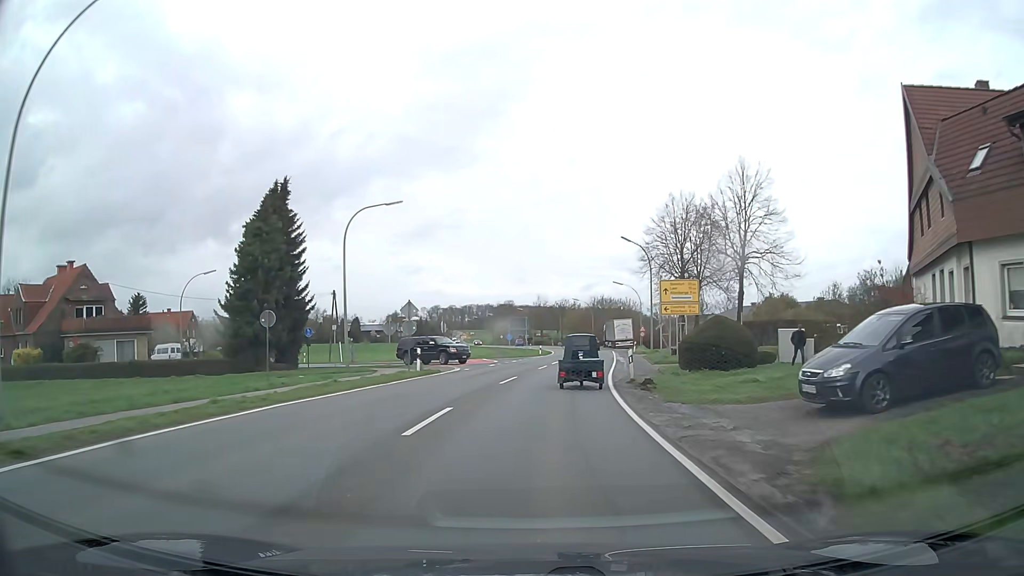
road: secondary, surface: asphalt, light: Day
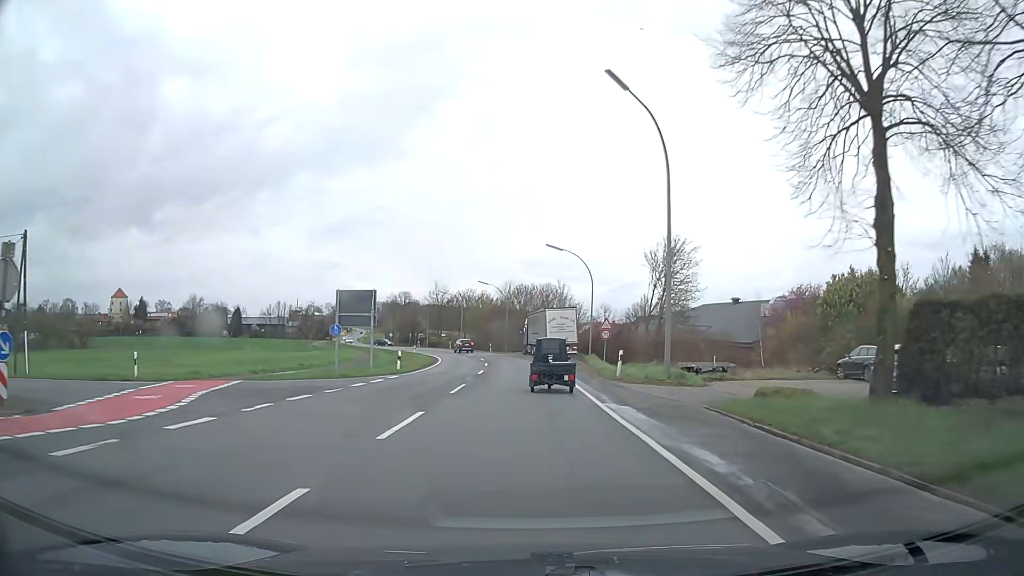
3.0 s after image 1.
(+3.0, +38.5) m; +8°
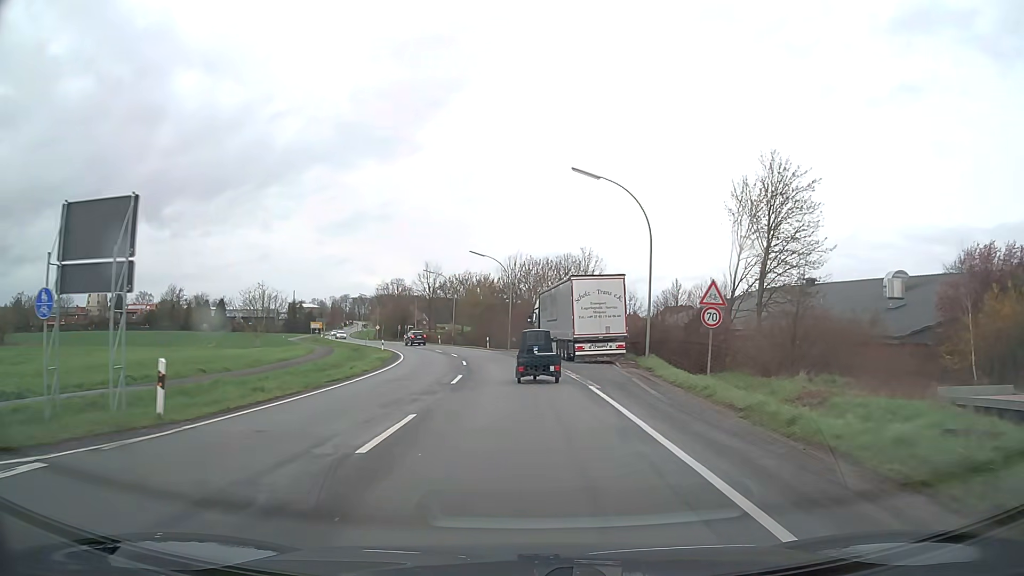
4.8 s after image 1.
(-0.2, +23.0) m; -1°
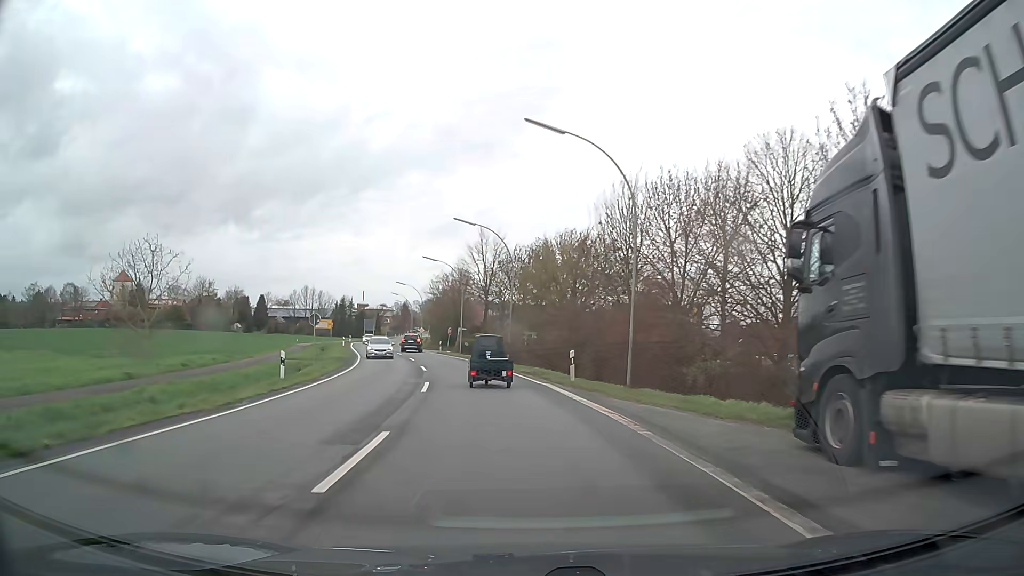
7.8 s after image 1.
(-1.8, +38.9) m; -8°
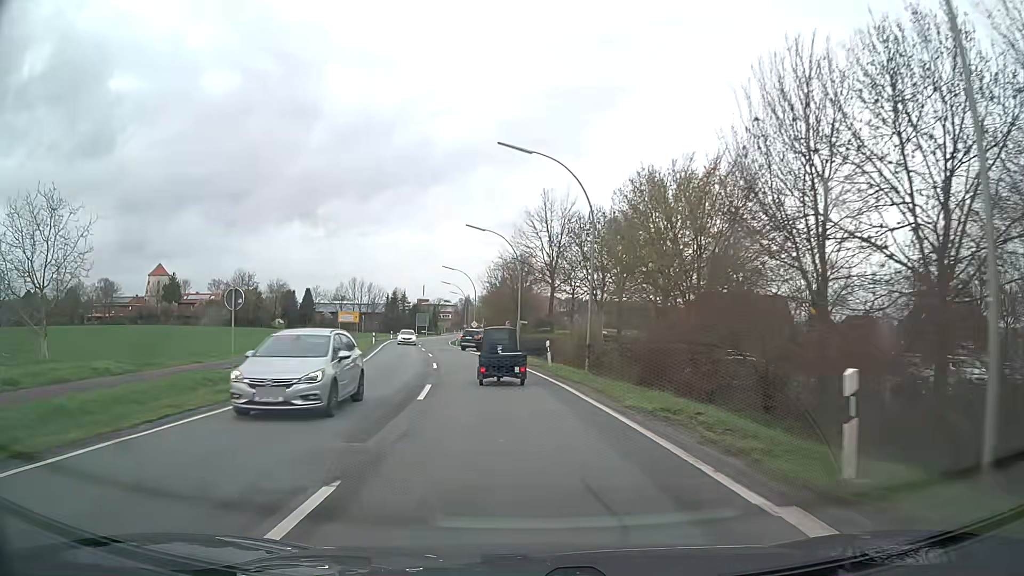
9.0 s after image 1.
(-0.7, +16.3) m; -5°
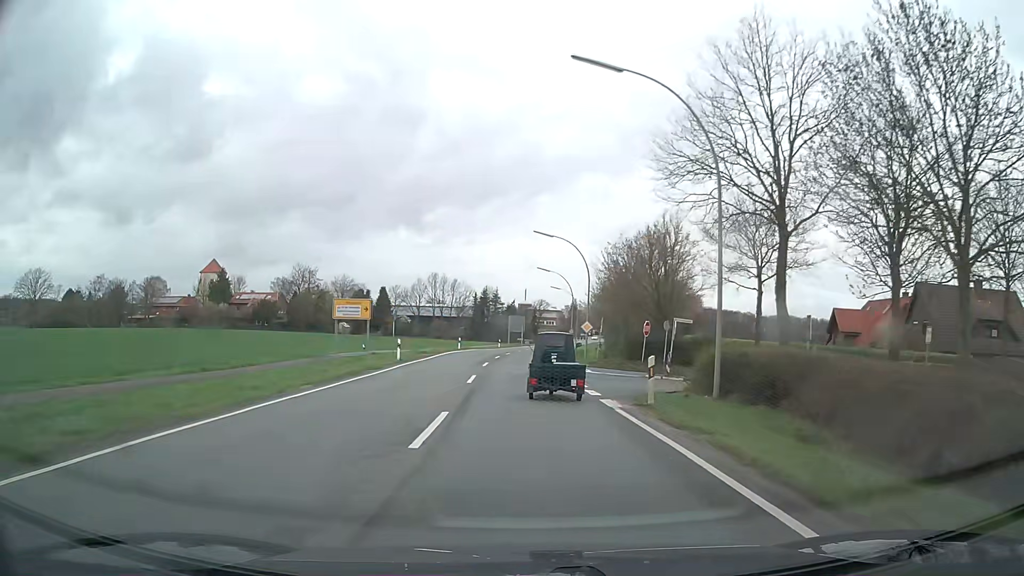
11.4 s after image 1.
(-2.8, +30.5) m; -9°
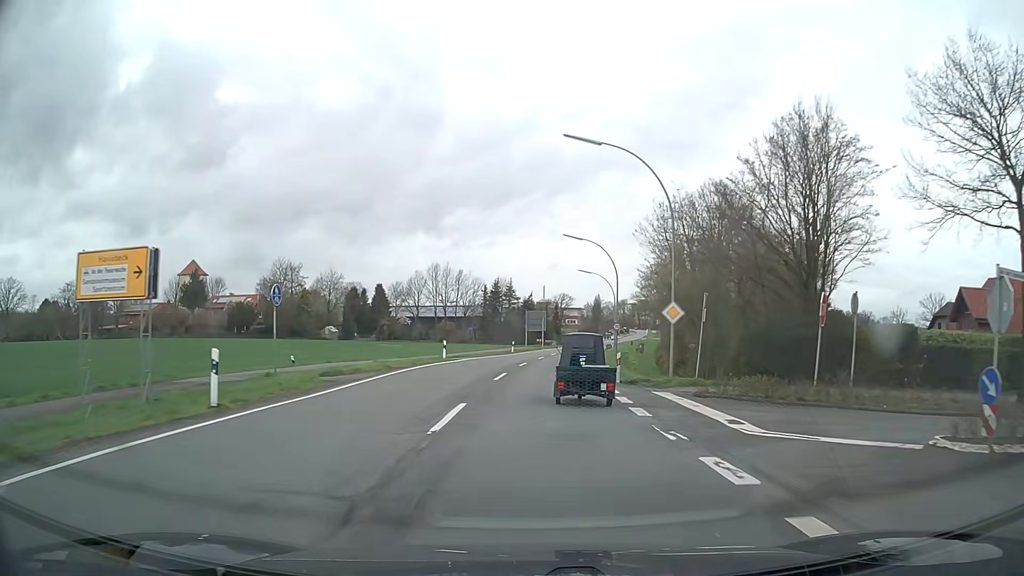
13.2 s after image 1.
(-0.5, +22.9) m; -2°
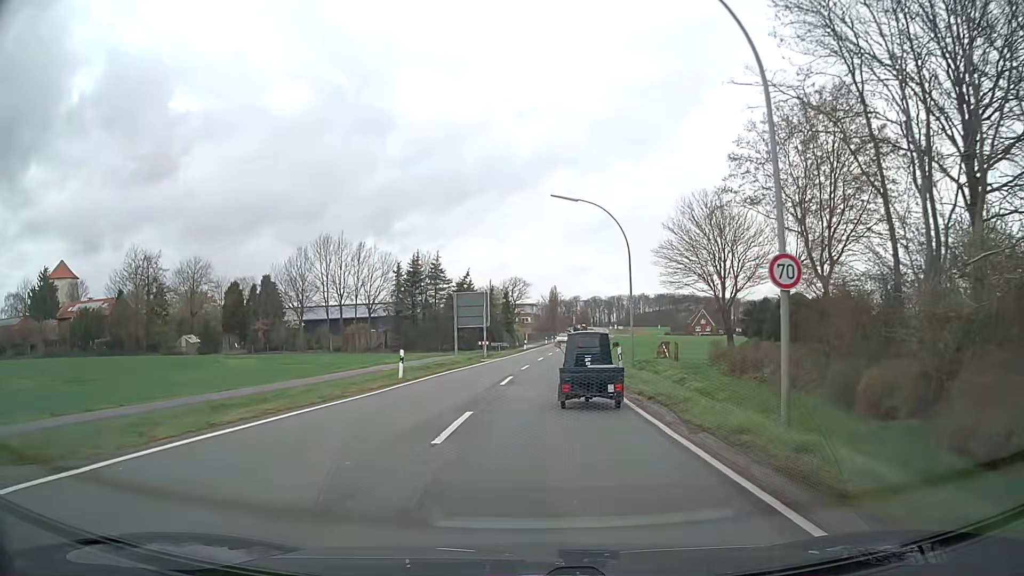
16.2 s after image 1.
(+1.3, +38.1) m; +4°
(0, +10) (+1, +20) (+1, +30) (+2, +40) (+3, +50) (+3, +60) (+3, +70) (+3, +80) (+4, +90) (+5, +100) m
